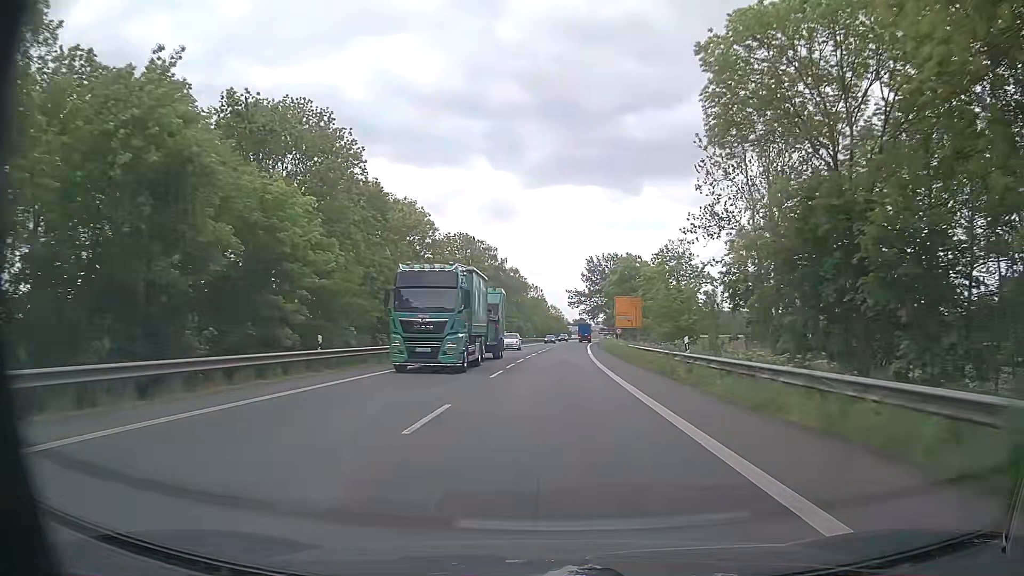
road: primary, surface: asphalt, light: Day
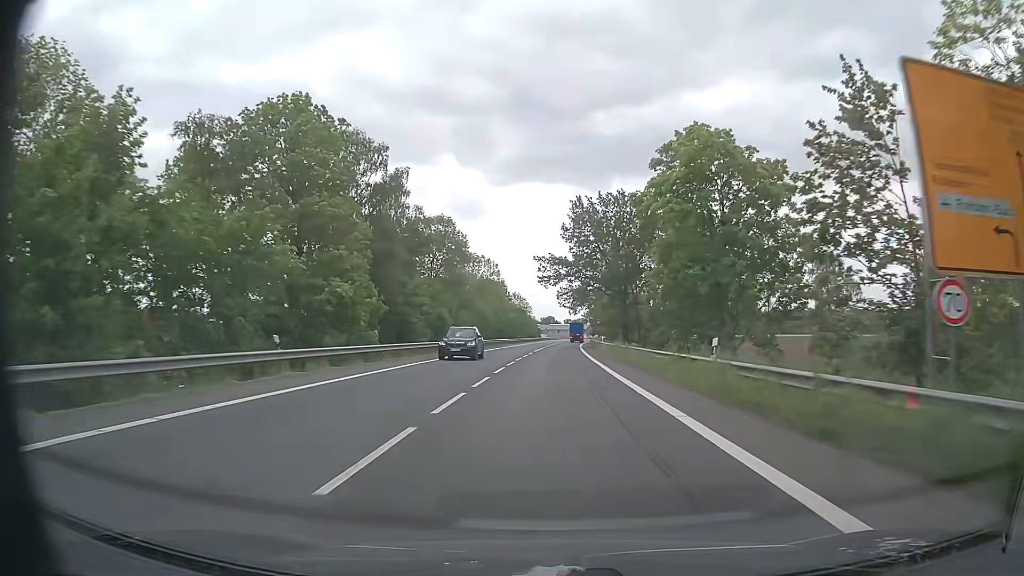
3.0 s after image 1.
(+1.5, +59.1) m; +3°
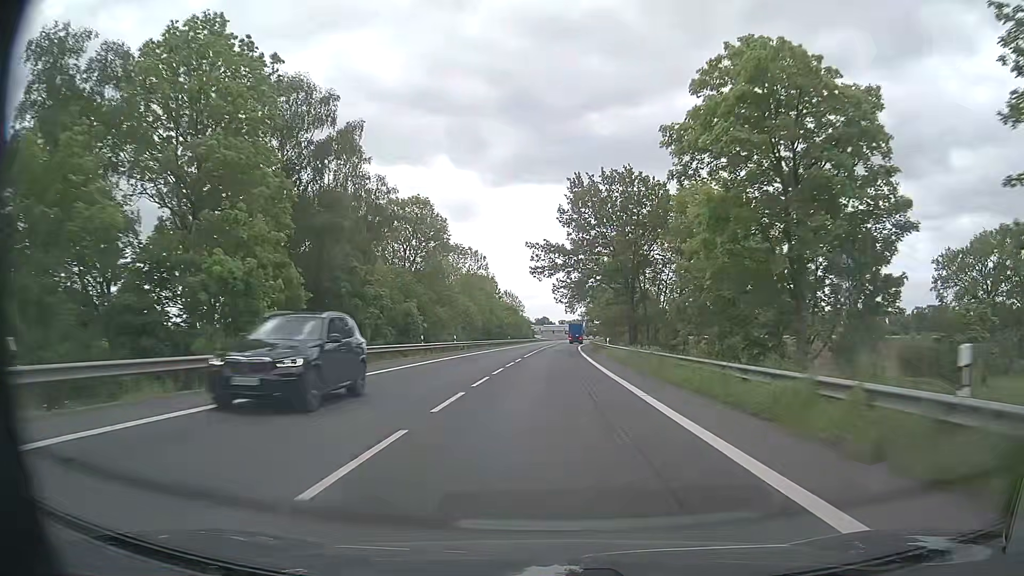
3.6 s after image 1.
(+0.1, +11.8) m; +1°
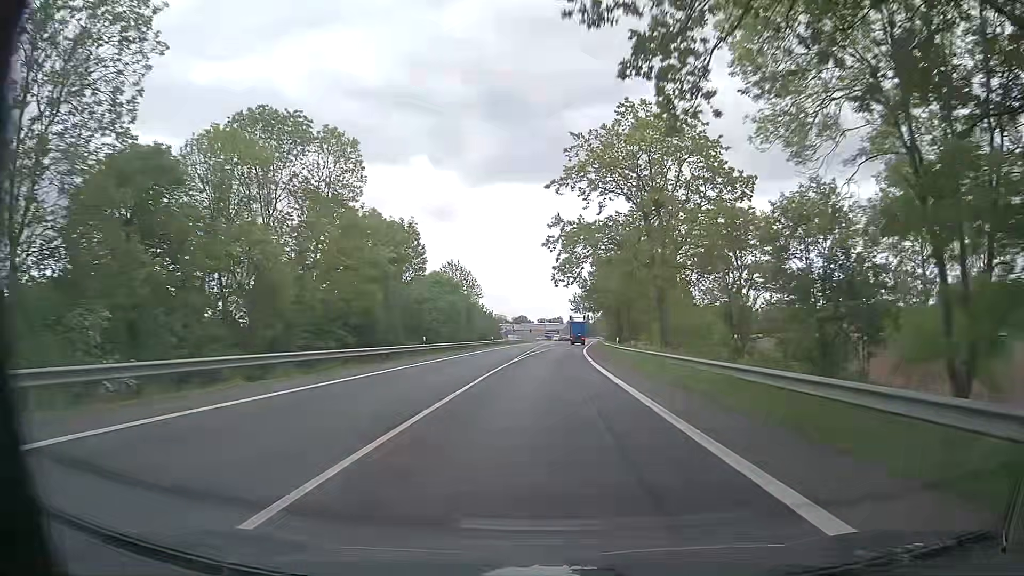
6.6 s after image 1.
(+0.8, +59.1) m; +2°
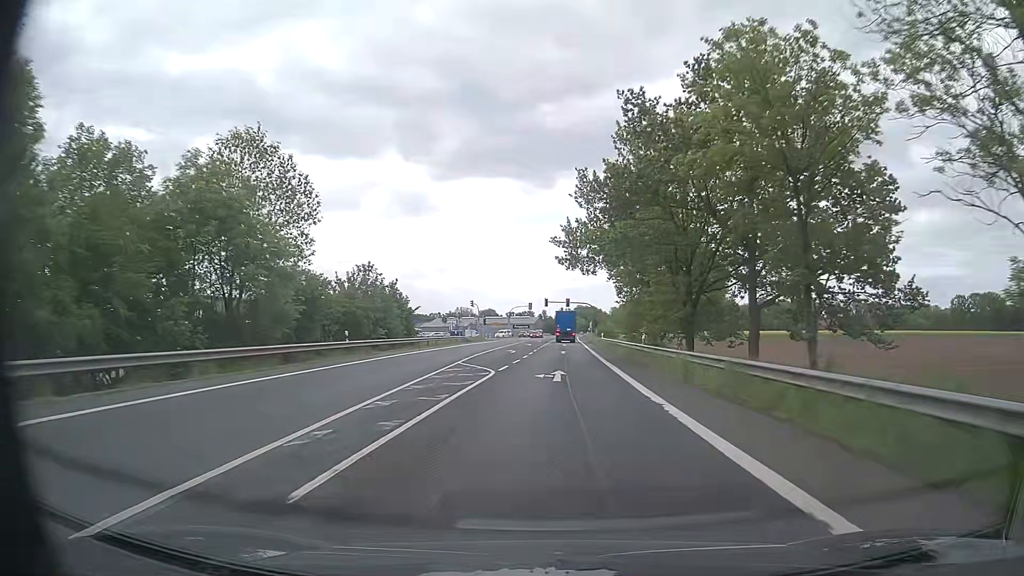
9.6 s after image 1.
(+1.0, +58.9) m; +3°
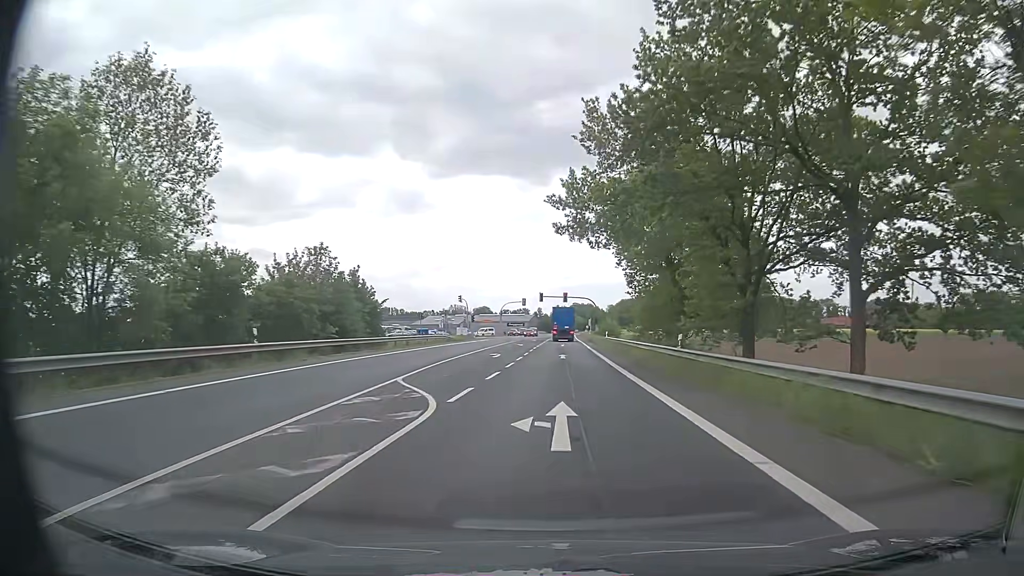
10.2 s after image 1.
(0.0, +10.8) m; 0°
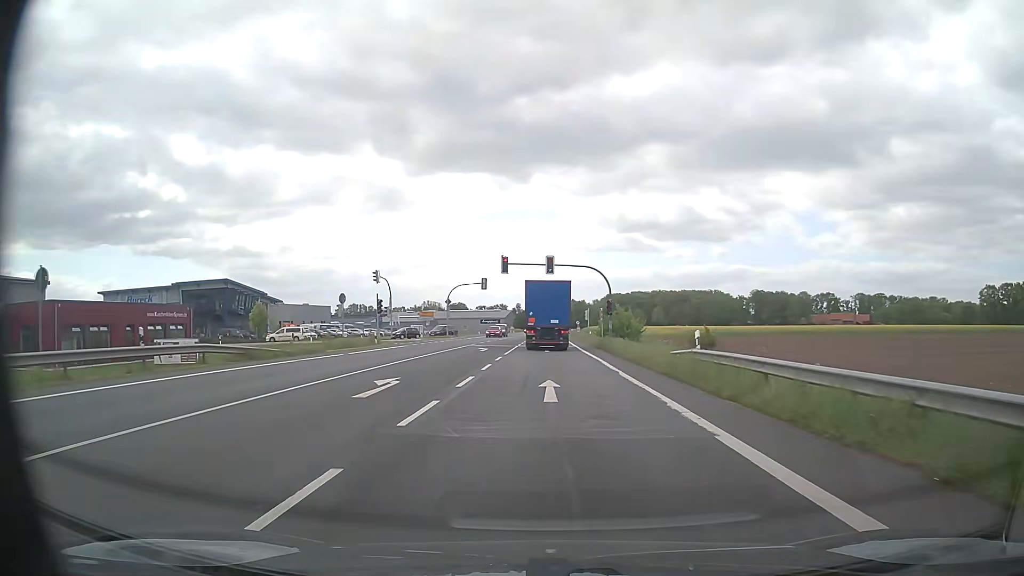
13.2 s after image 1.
(+0.5, +44.8) m; +1°
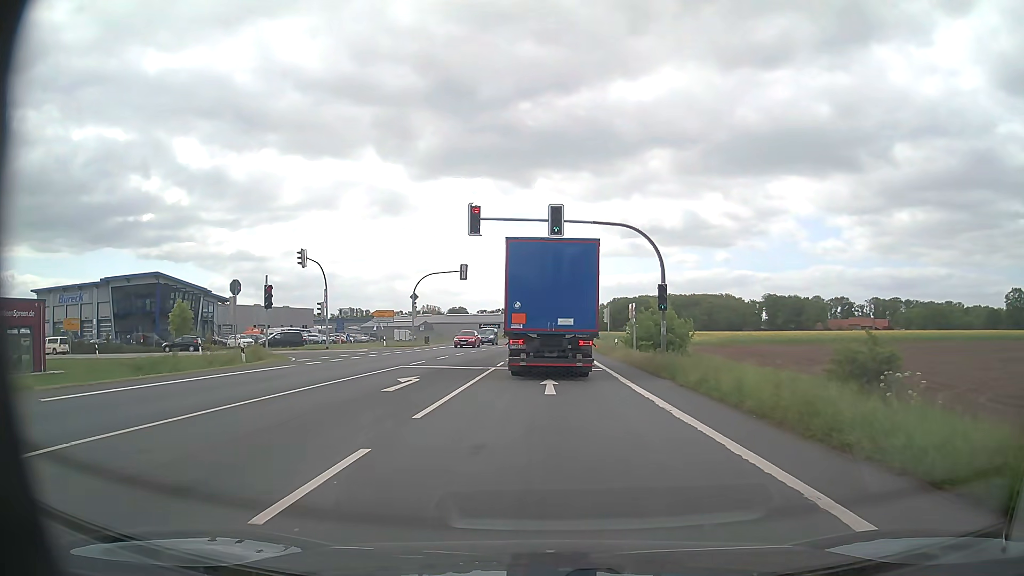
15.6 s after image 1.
(0.0, +22.0) m; 0°
(0, +10) (0, +20) (0, +30) (0, +40) (0, +50) (0, +60) (0, +70) (0, +80) (0, +90) (+1, +100) m
